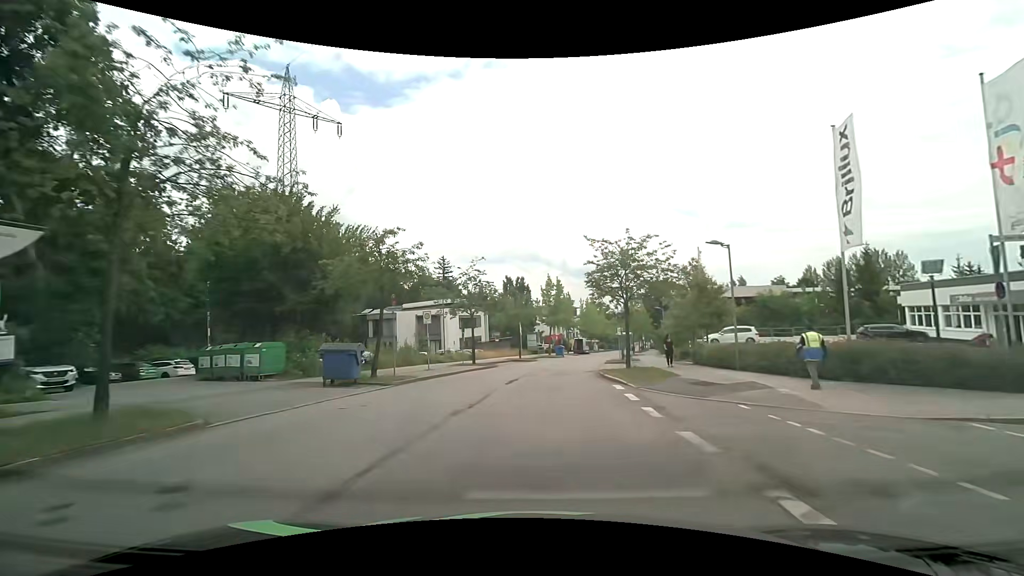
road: residential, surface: asphalt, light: Day
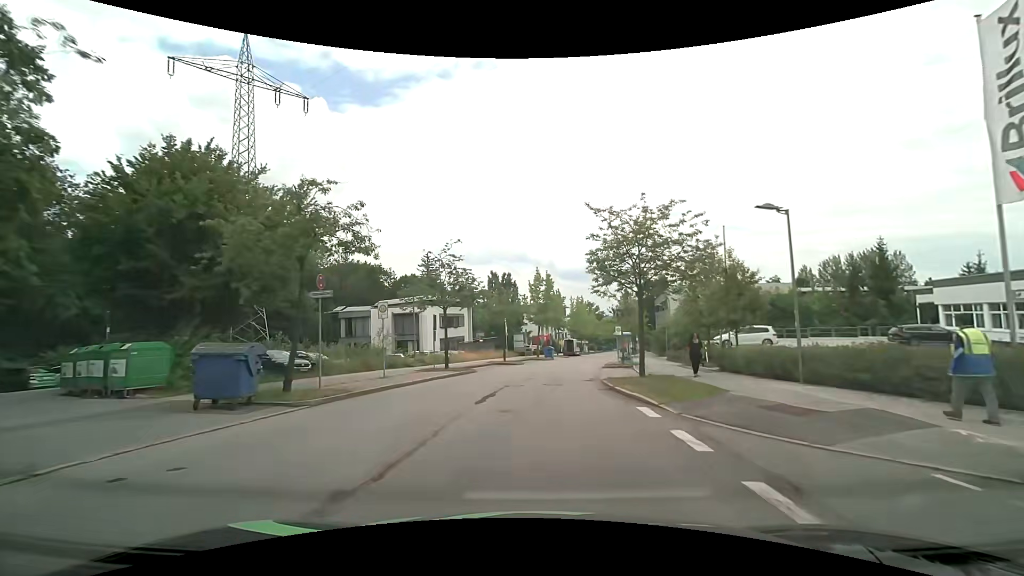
(+0.1, +5.8) m; +2°
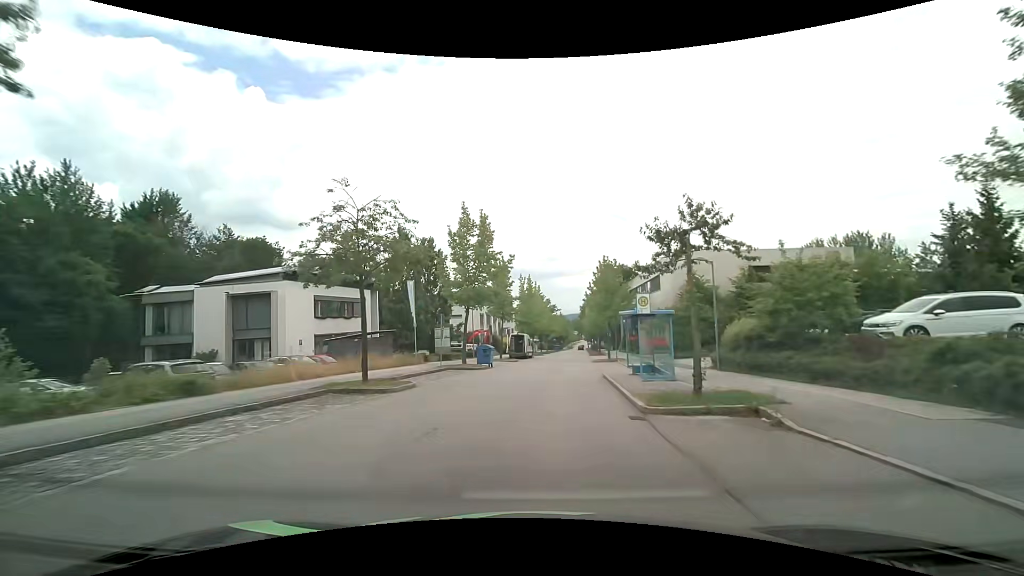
(+1.4, +24.2) m; +6°
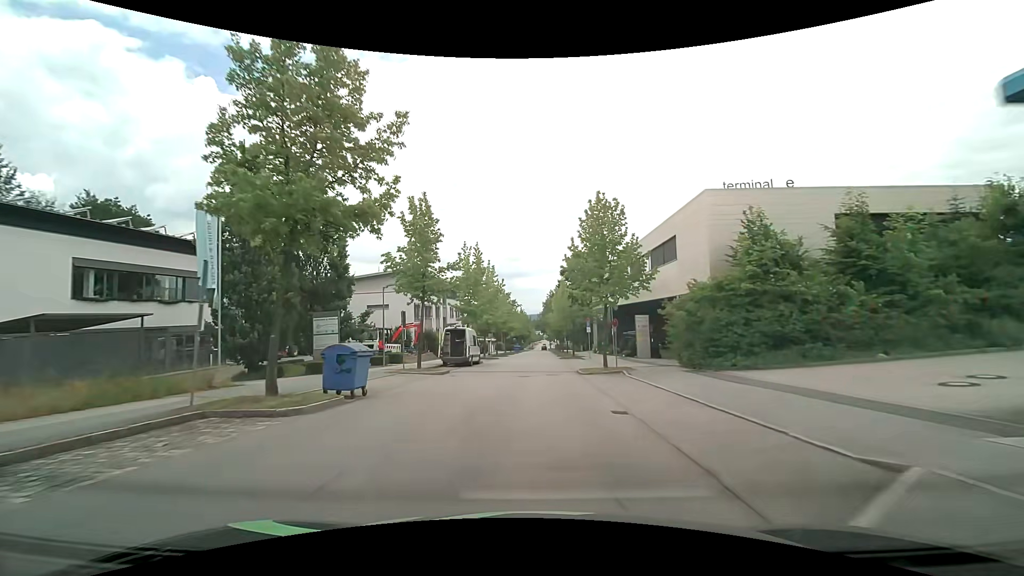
(+0.9, +18.6) m; +4°
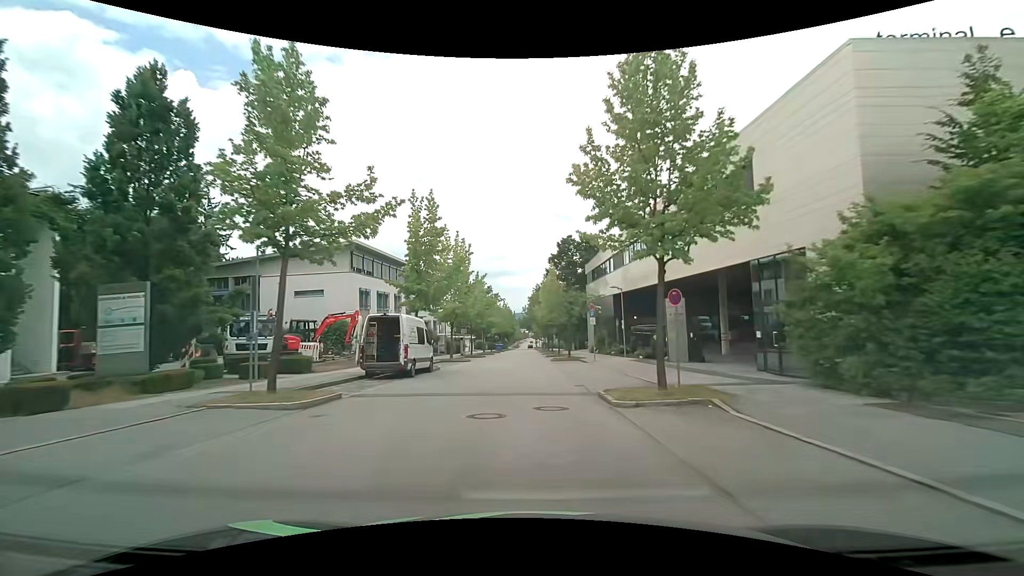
(+0.2, +13.3) m; +2°
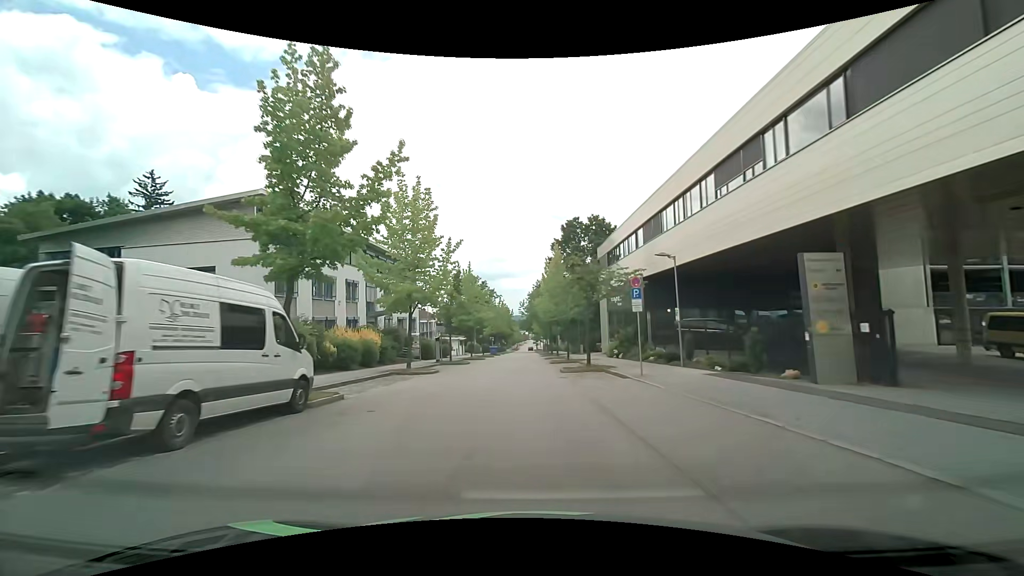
(0.0, +14.0) m; -1°
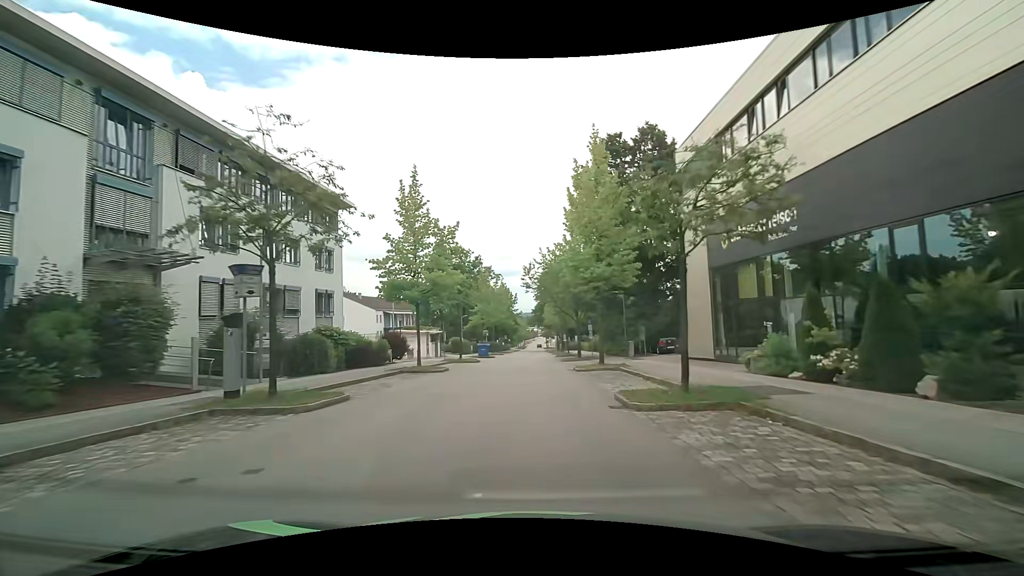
(+0.1, +29.0) m; 0°
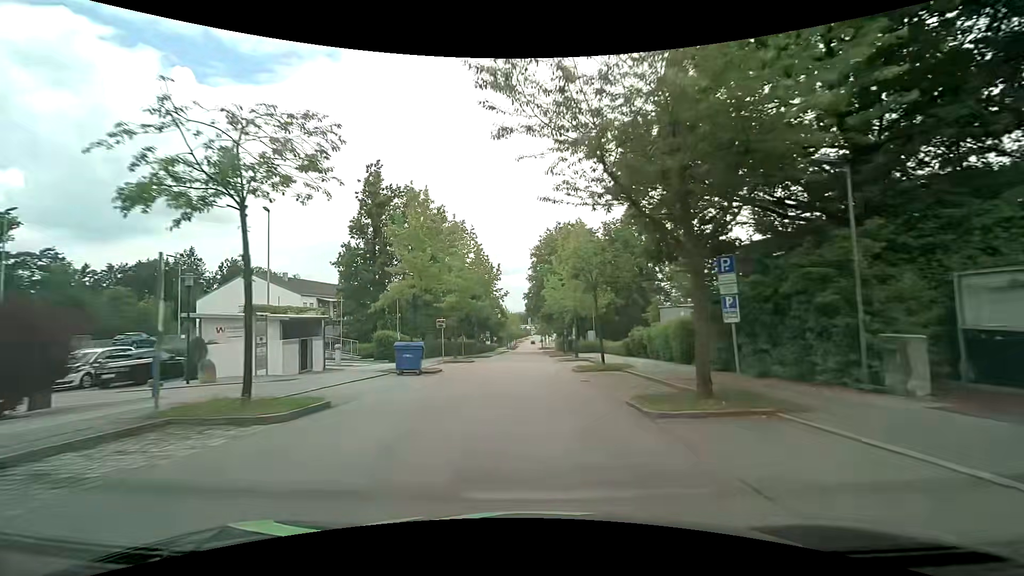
(-0.1, +29.4) m; 0°
(0, +10) (0, +20) (0, +30) (0, +40) (0, +50) (0, +60) (0, +70) (+1, +80) (+1, +90) (+1, +100) m
